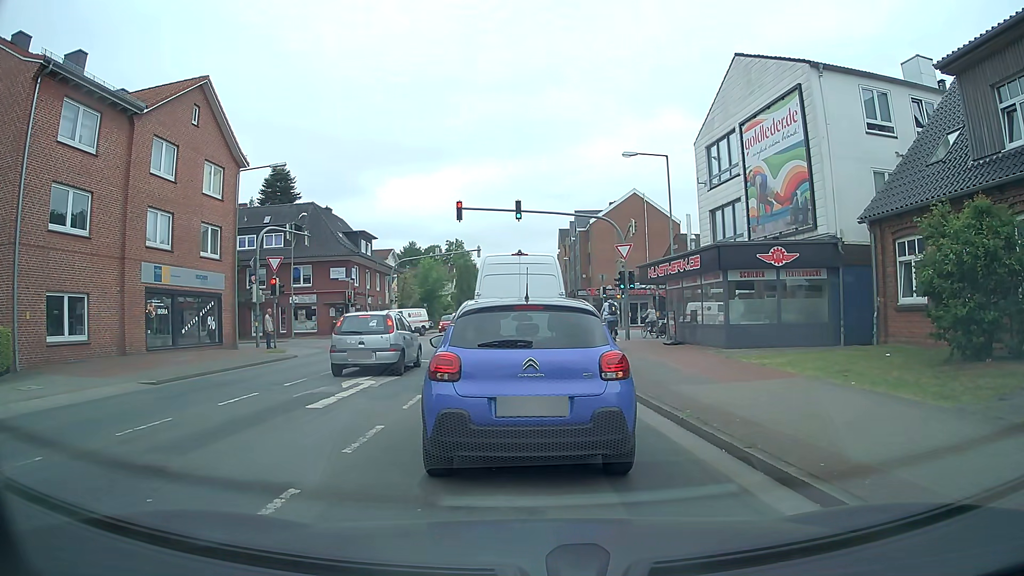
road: tertiary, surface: asphalt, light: Day
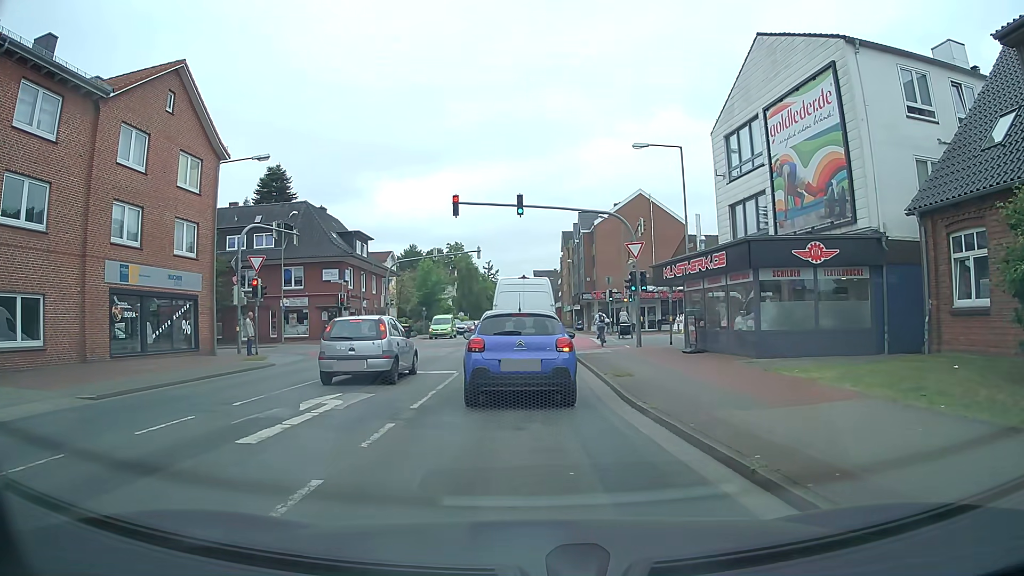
(0.0, +2.7) m; -2°
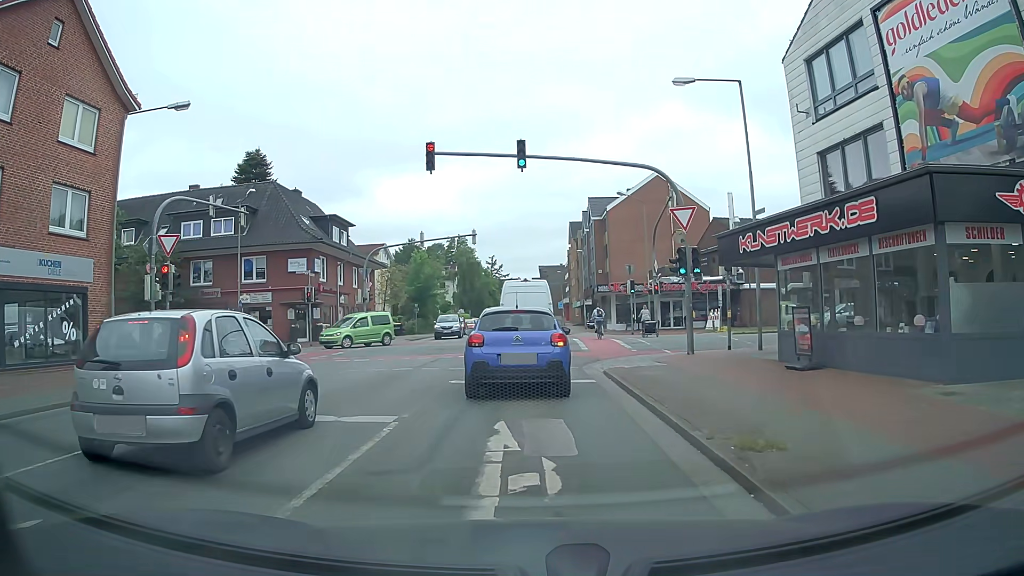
(-0.1, +8.5) m; 0°
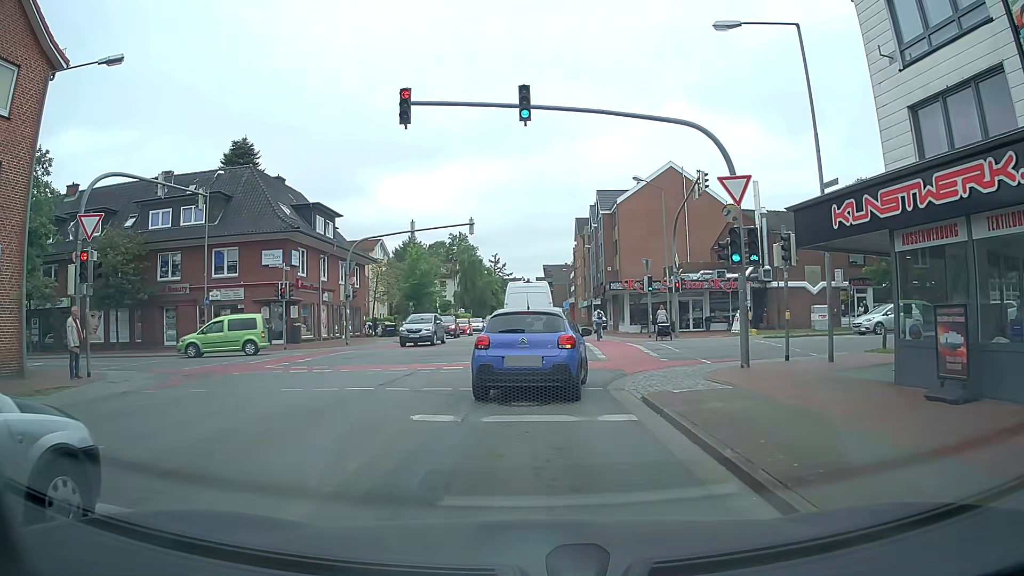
(0.0, +4.9) m; -1°
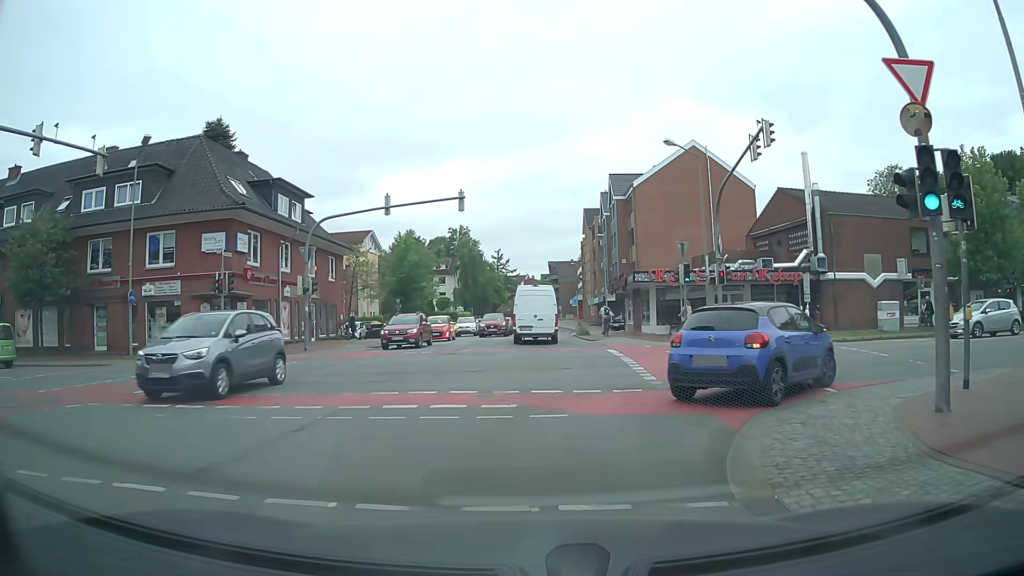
(+0.1, +8.0) m; 0°
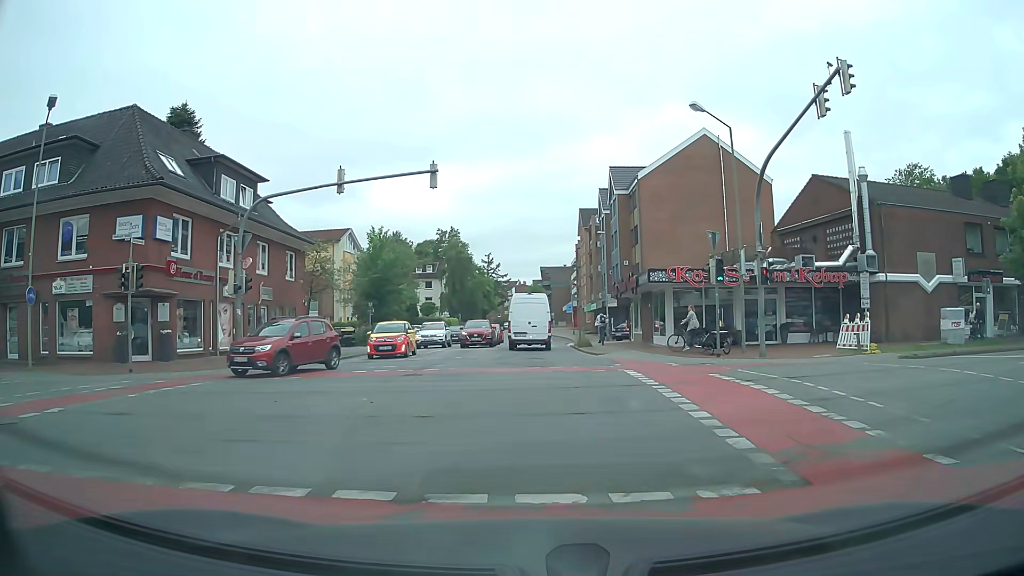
(0.0, +6.6) m; 0°
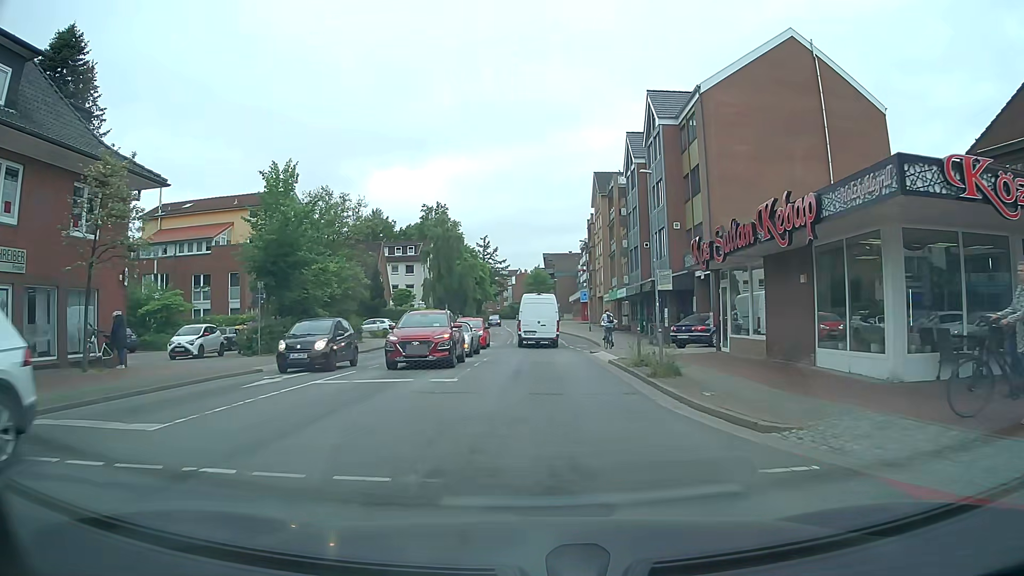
(+0.1, +19.7) m; +1°
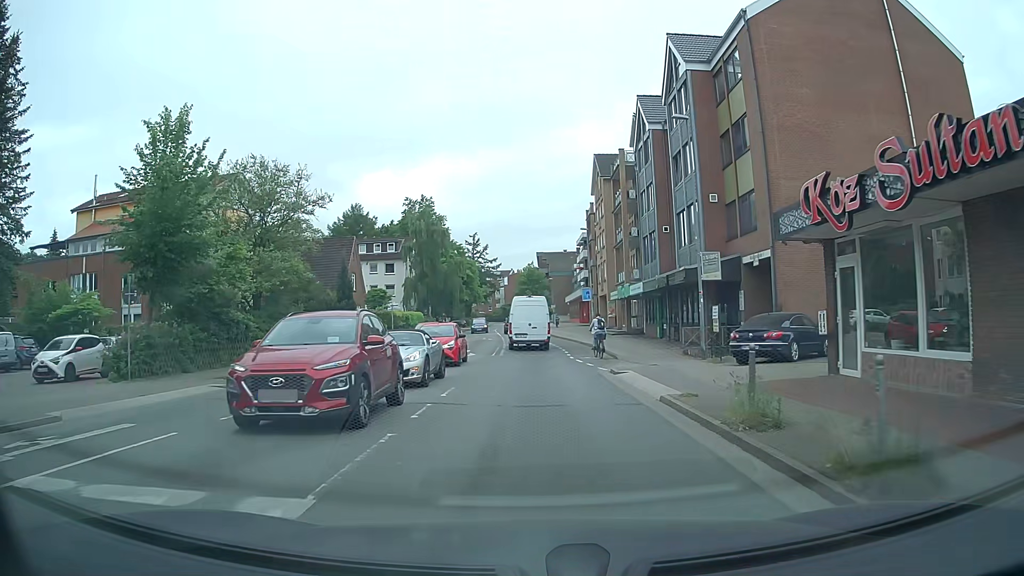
(0.0, +9.3) m; -1°
